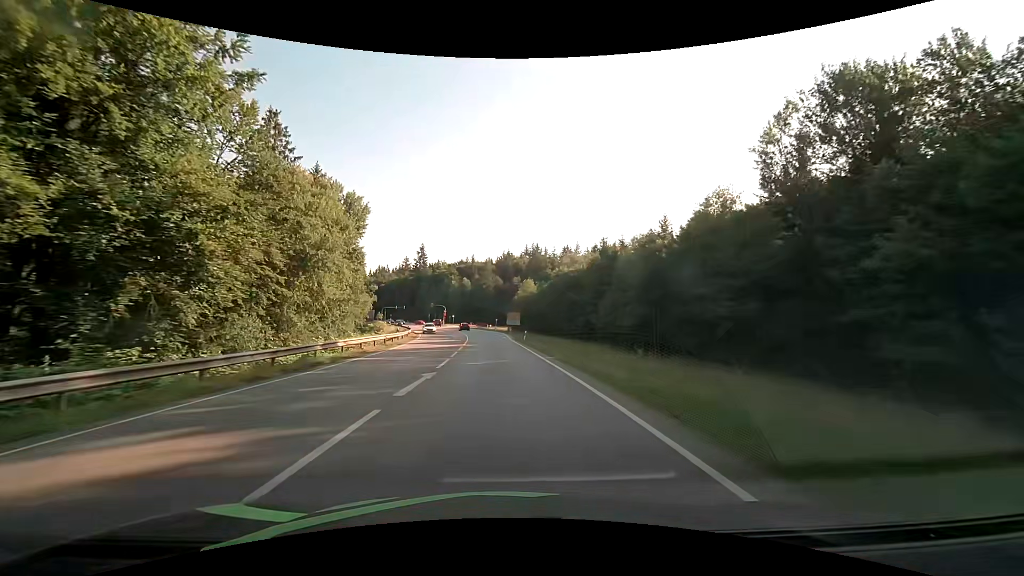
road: secondary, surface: asphalt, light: Day
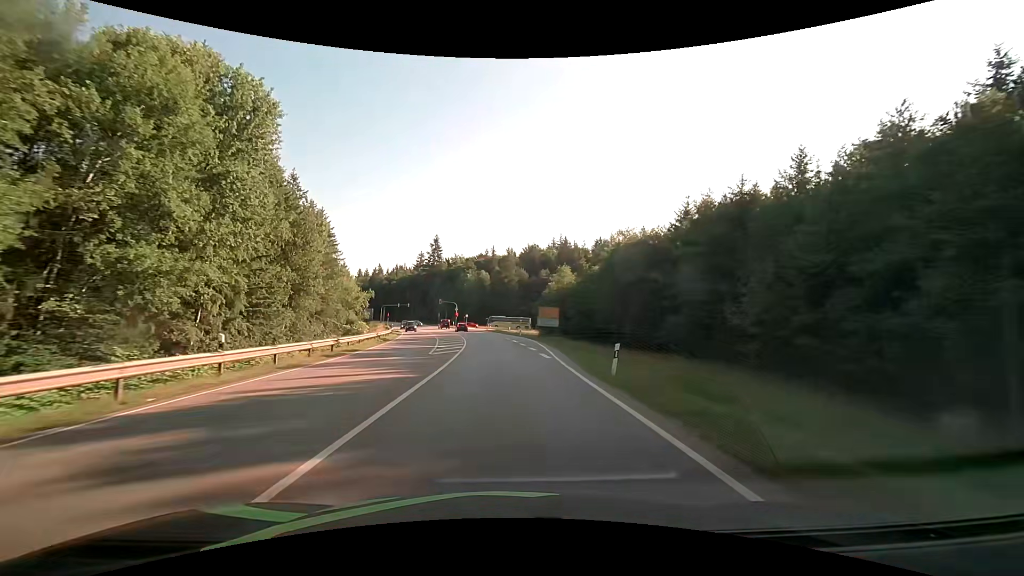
(-0.7, +30.5) m; -3°
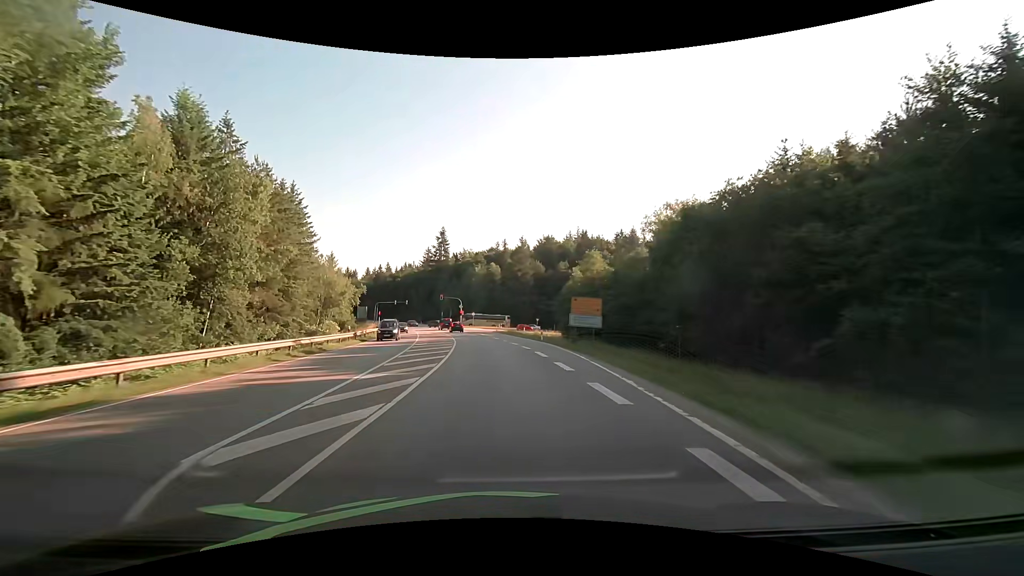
(-0.2, +18.6) m; -1°
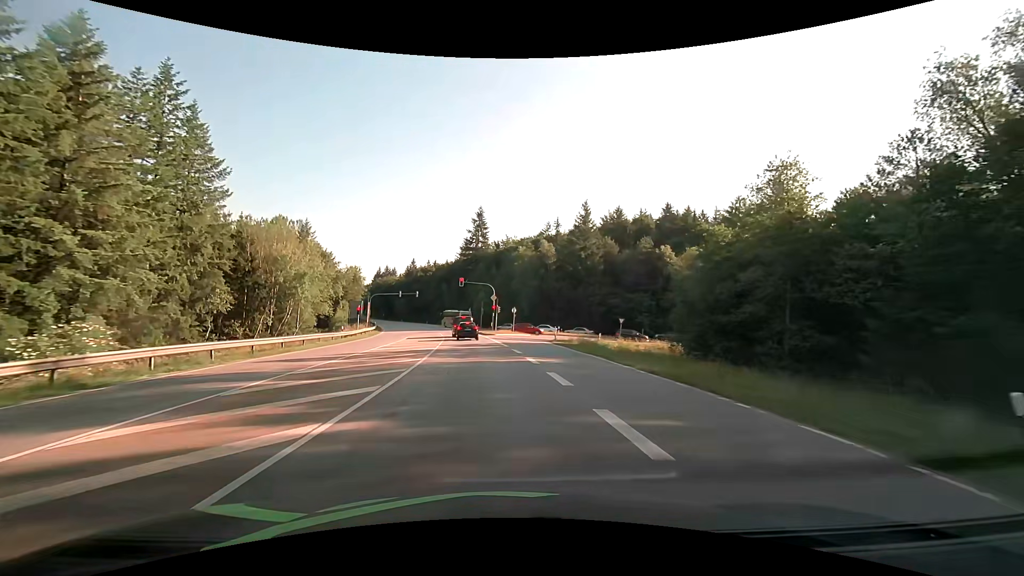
(-1.6, +39.2) m; -5°
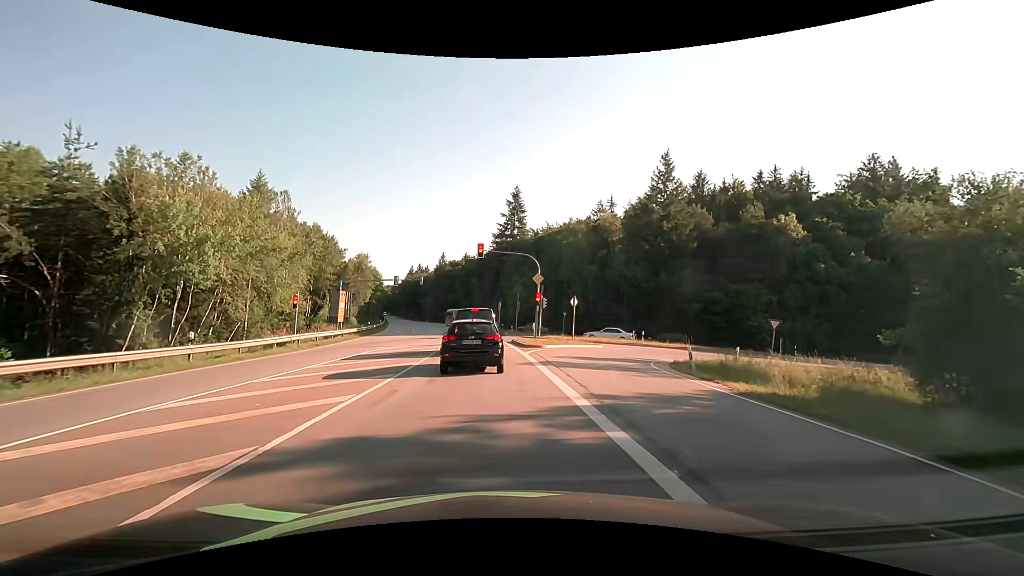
(-1.0, +25.7) m; -4°
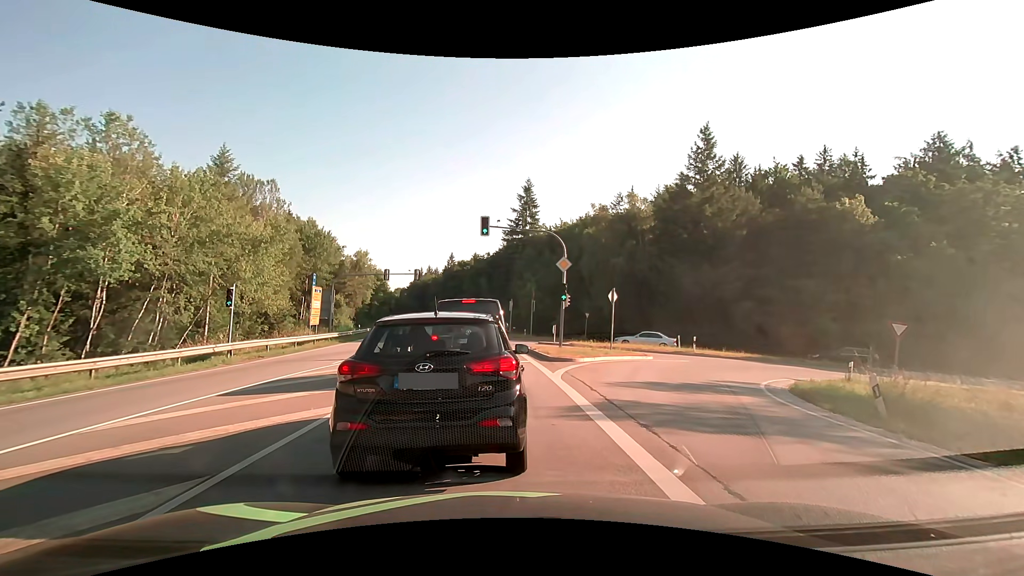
(-0.1, +8.4) m; -2°
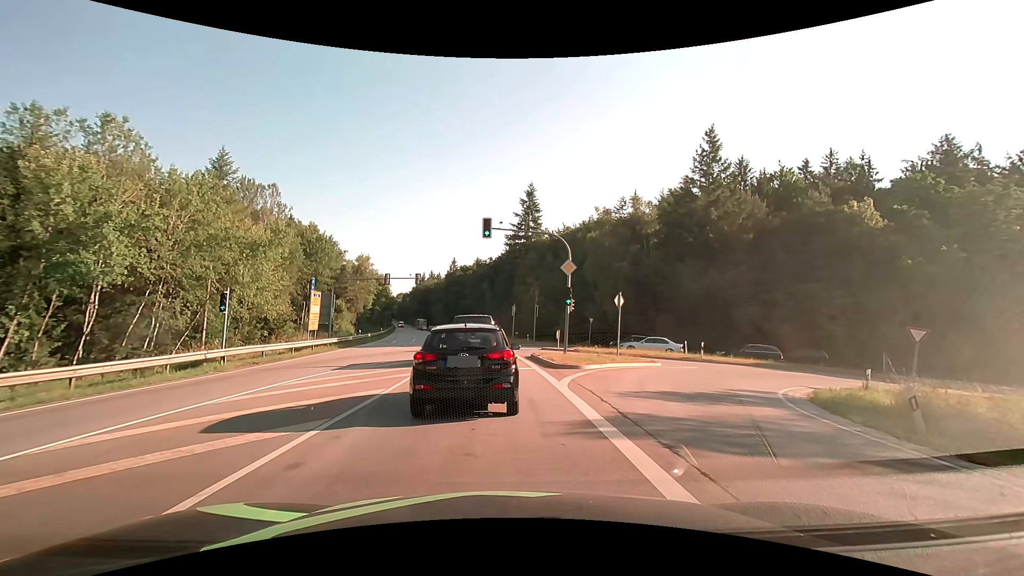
(0.0, +1.0) m; -1°
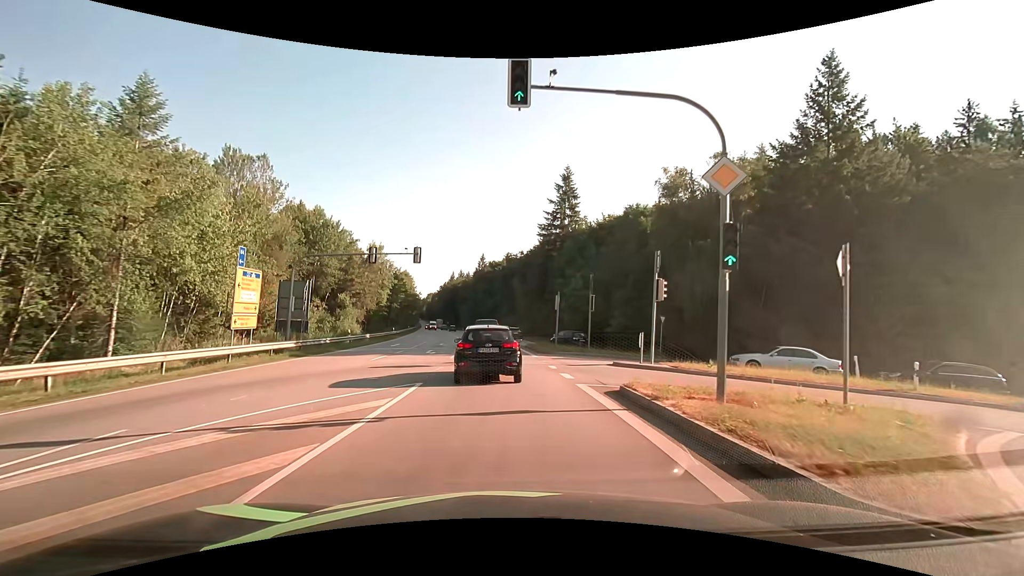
(-0.2, +15.1) m; -3°
(0, +10) (-1, +20) (-1, +30) (-2, +40) (-3, +50) (-4, +60) (-5, +70) (-6, +80) (-8, +90) (-9, +99) m
